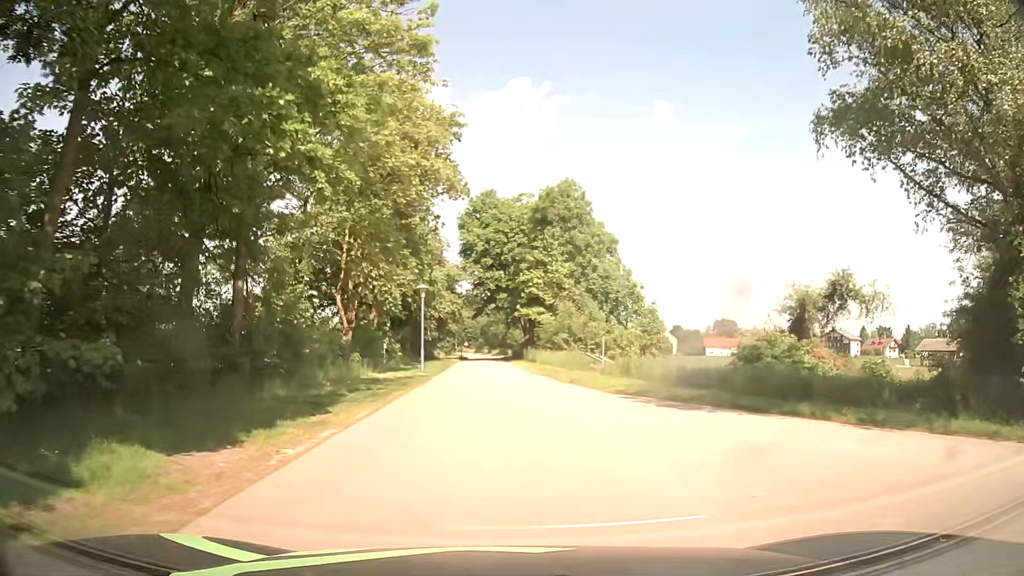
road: residential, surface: asphalt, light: Day
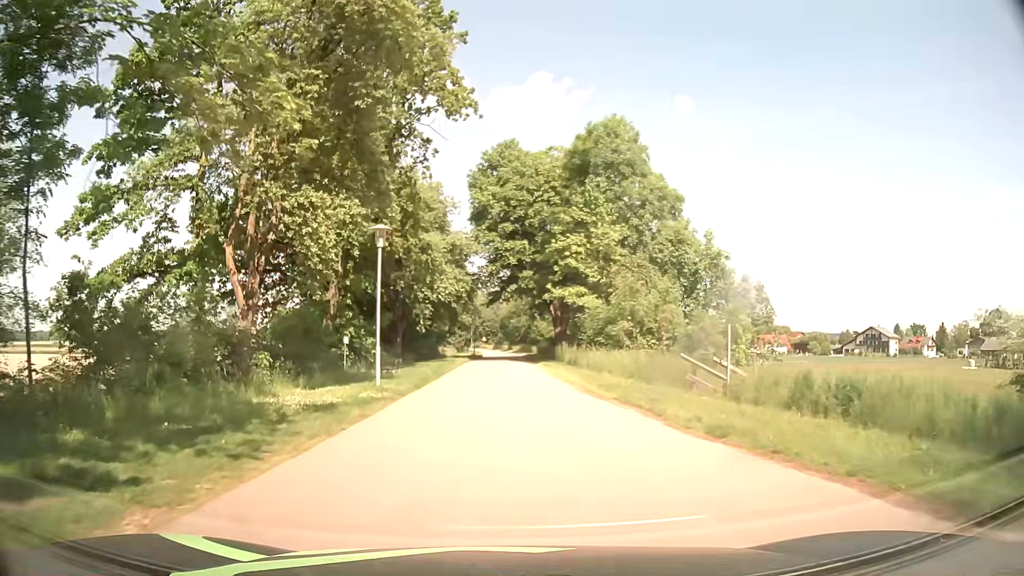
(-0.2, +16.4) m; -2°
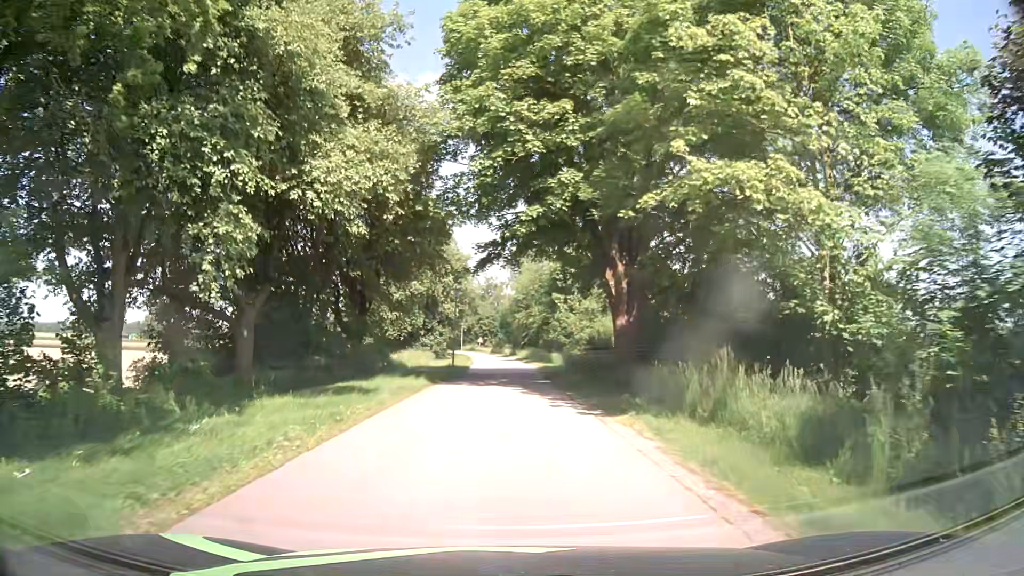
(-0.1, +28.2) m; 0°
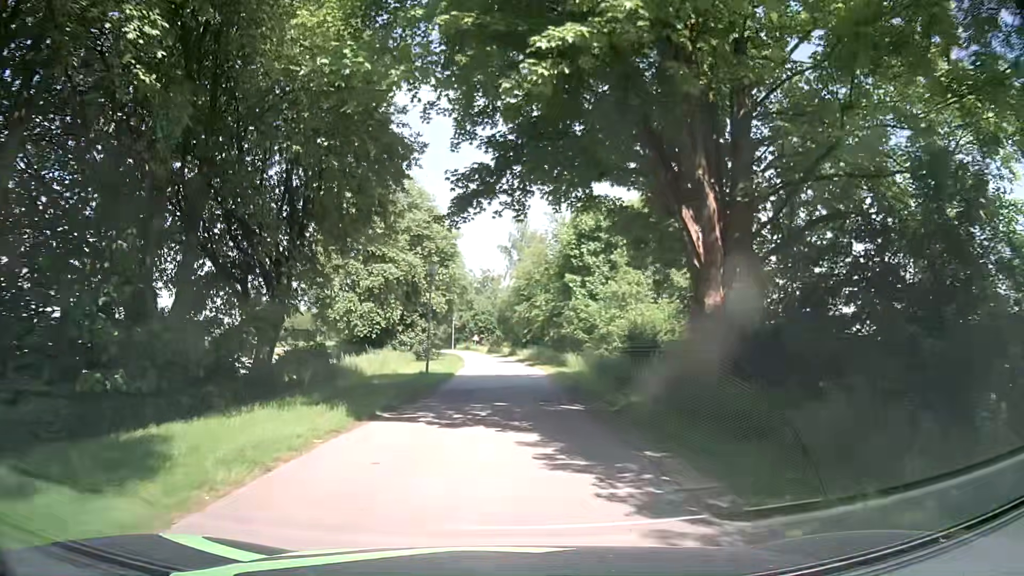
(-0.1, +11.6) m; 0°
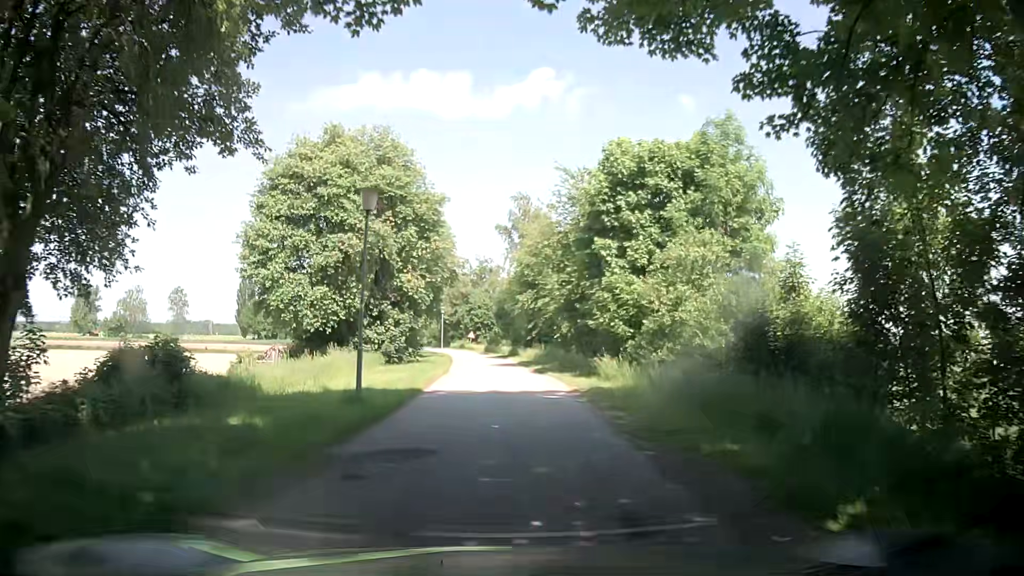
(0.0, +11.8) m; -1°
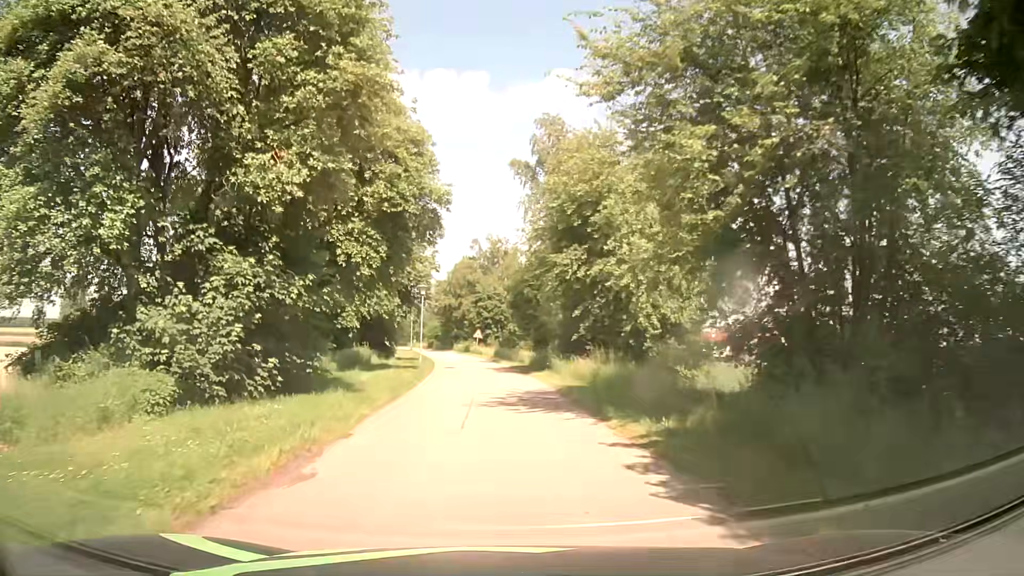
(+0.1, +23.7) m; -1°
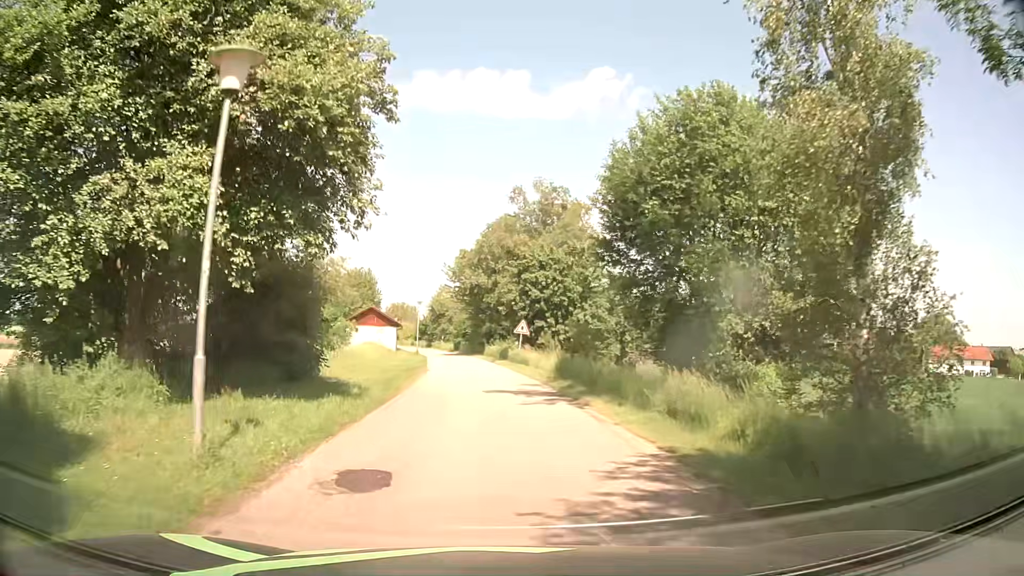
(-0.9, +30.2) m; -3°
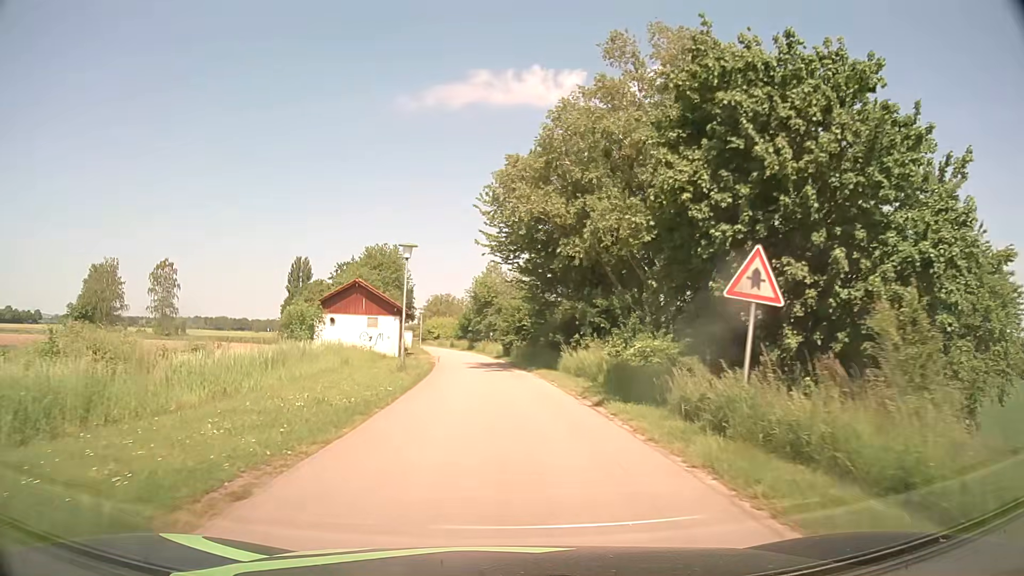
(-1.9, +30.7) m; -6°
